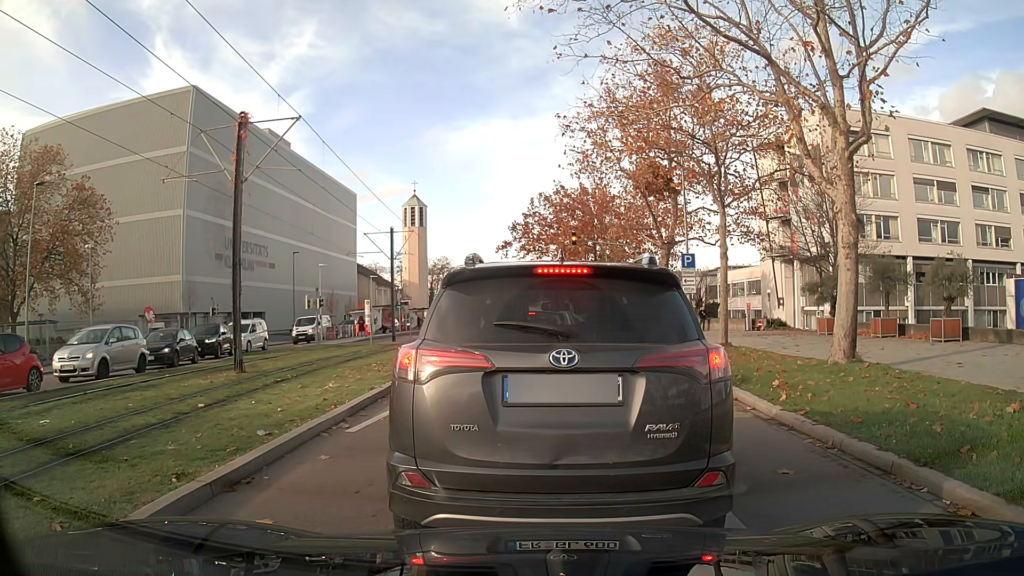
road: secondary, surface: asphalt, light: Day
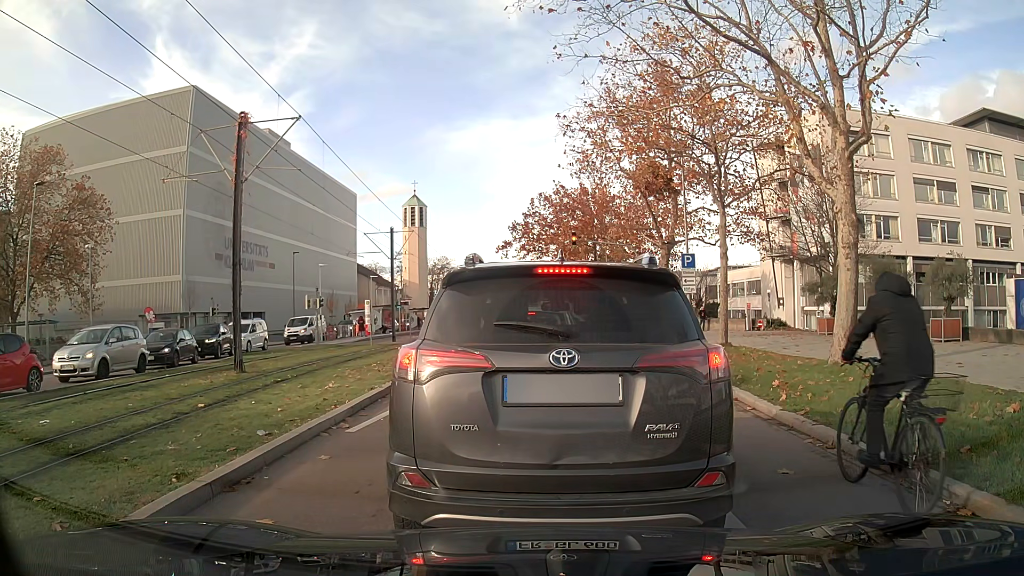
(0.0, 0.0) m; 0°
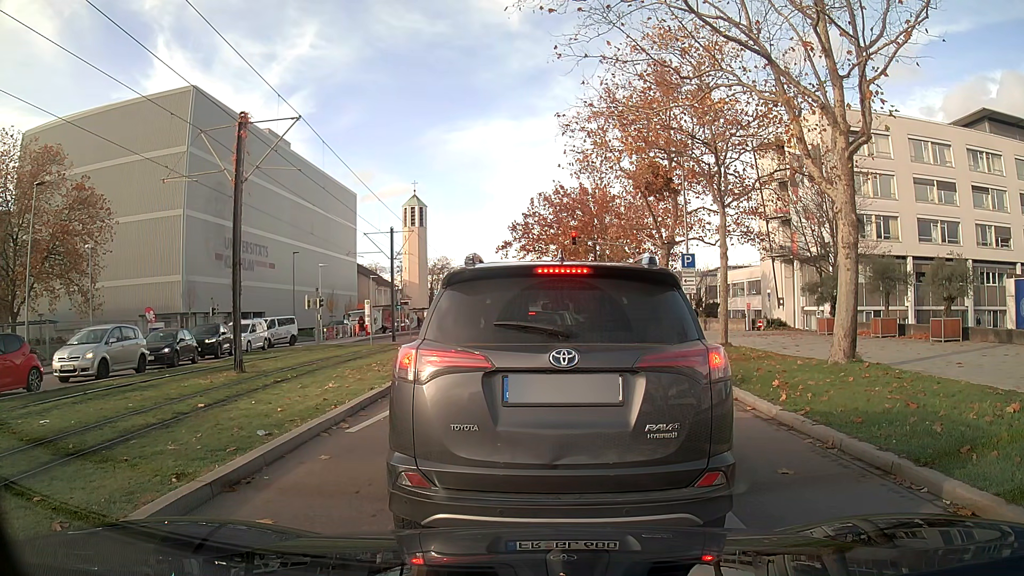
(0.0, 0.0) m; 0°
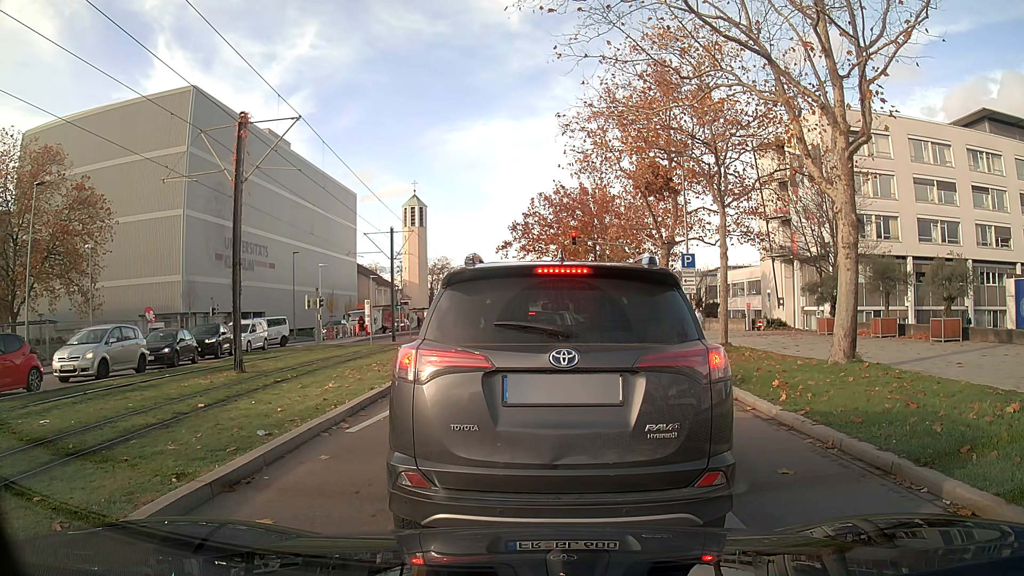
(0.0, 0.0) m; 0°
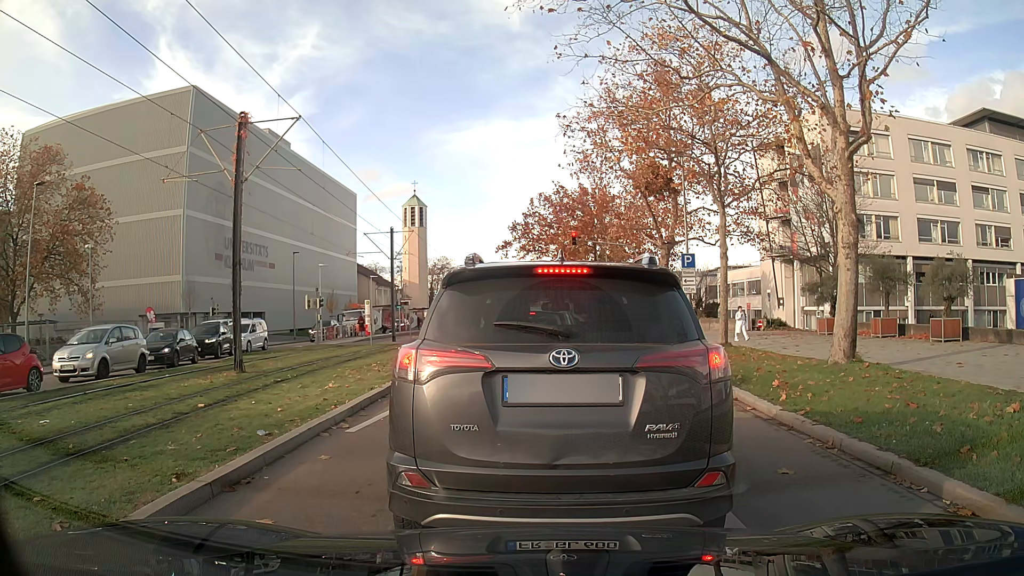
(0.0, 0.0) m; 0°
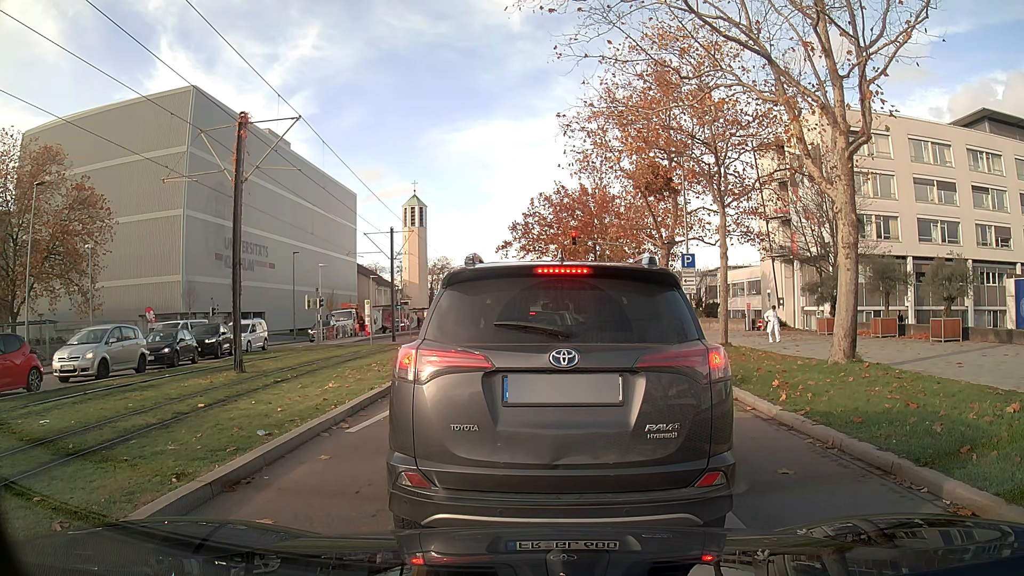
(0.0, 0.0) m; 0°
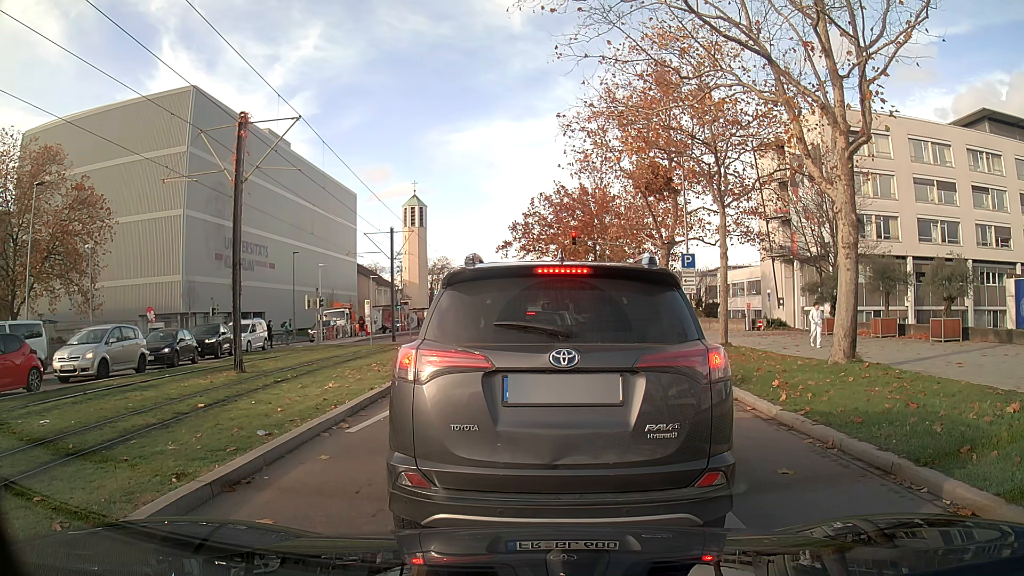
(0.0, 0.0) m; 0°
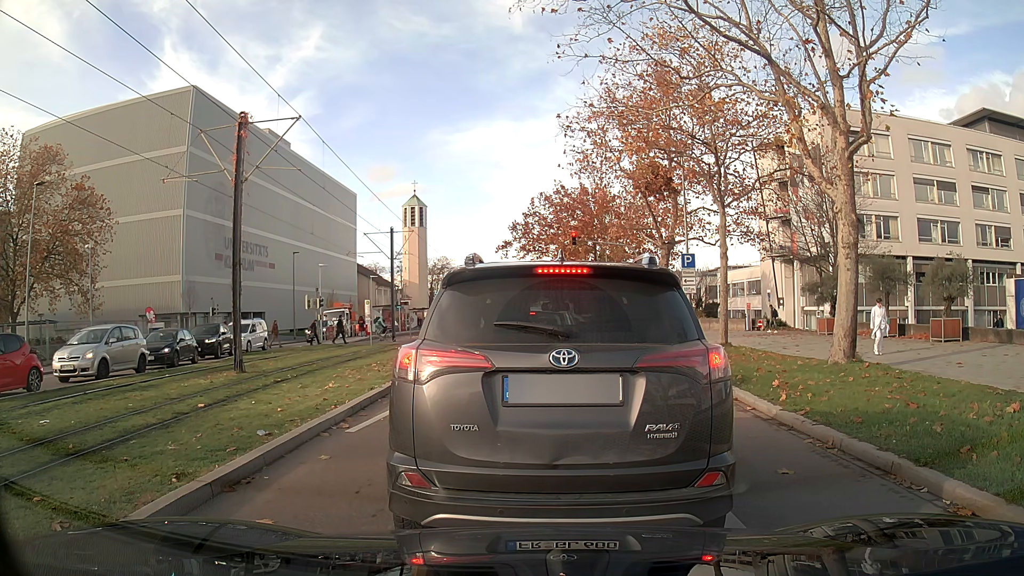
(0.0, 0.0) m; 0°
(0, +10) (+1, +20) (+2, +30) (+3, +40) (+3, +50) (+3, +60) (+3, +70) (+3, +80) (+4, +90) (+4, +100) m
